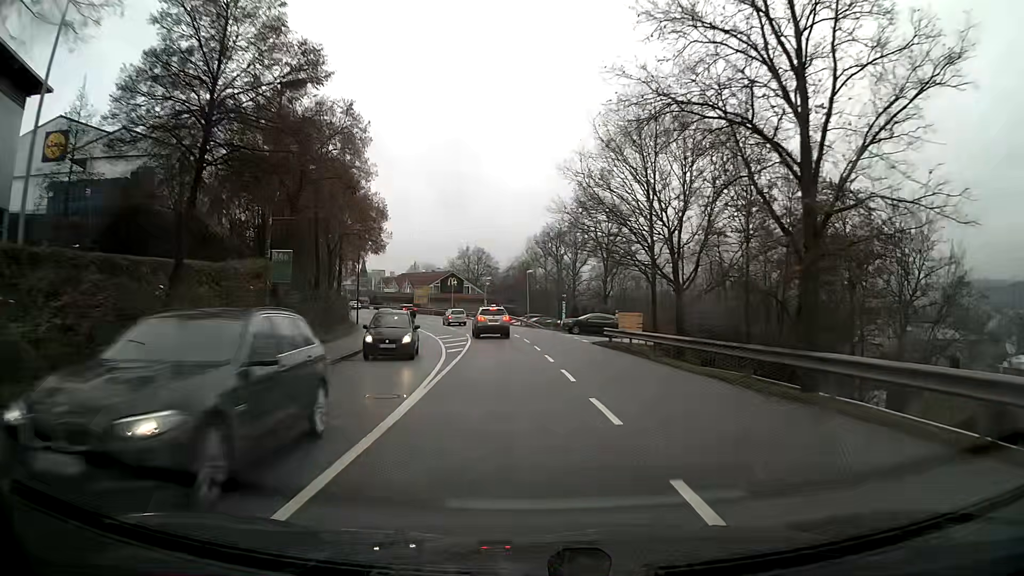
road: tertiary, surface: asphalt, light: Day
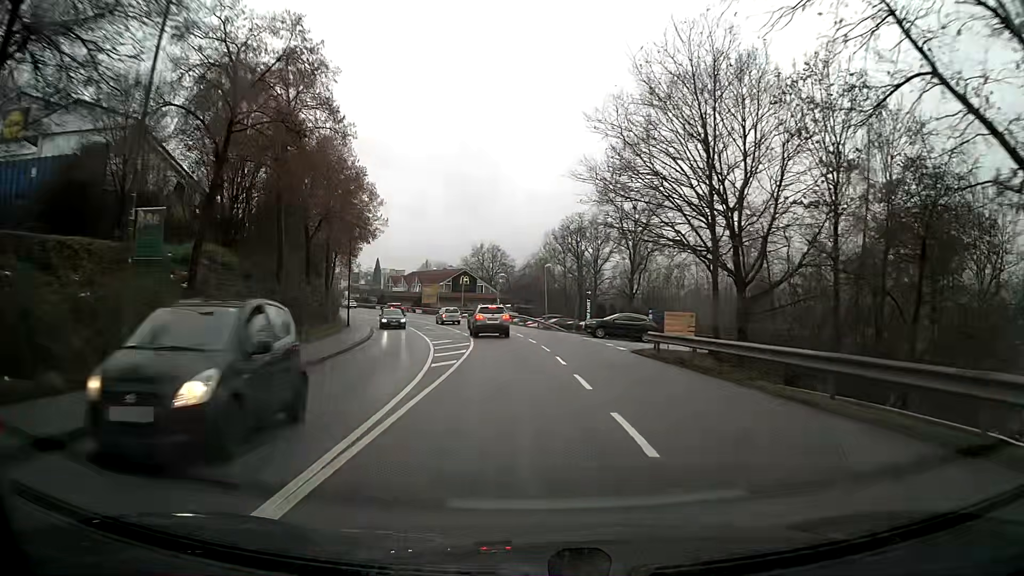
(-0.1, +7.9) m; -1°
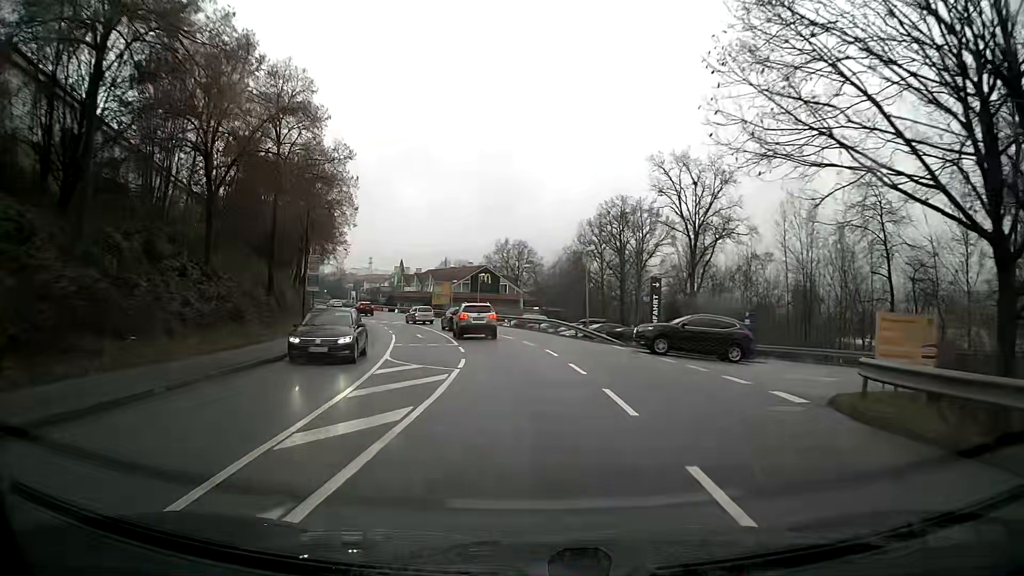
(-0.3, +15.4) m; -3°
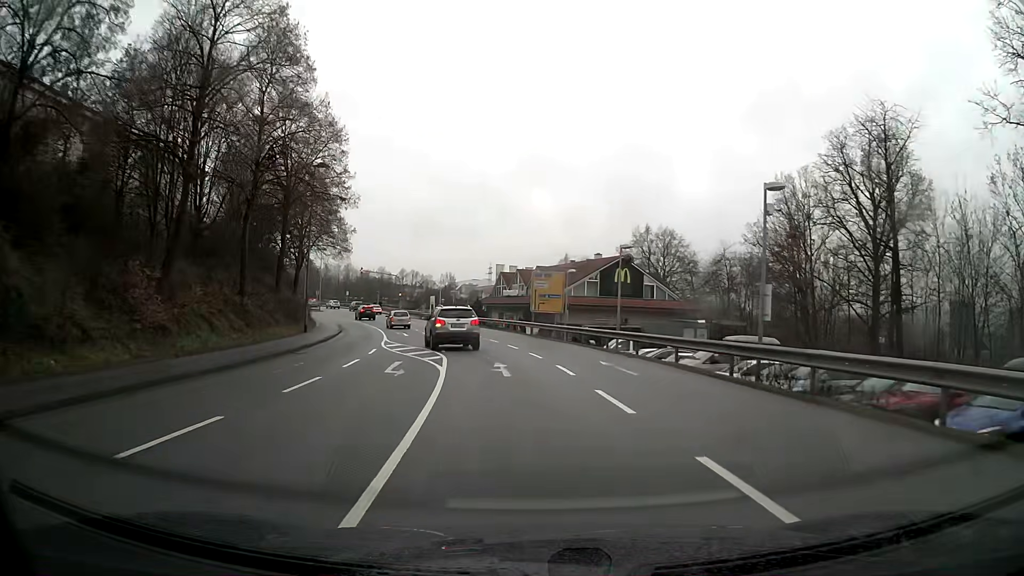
(-3.3, +34.8) m; -11°
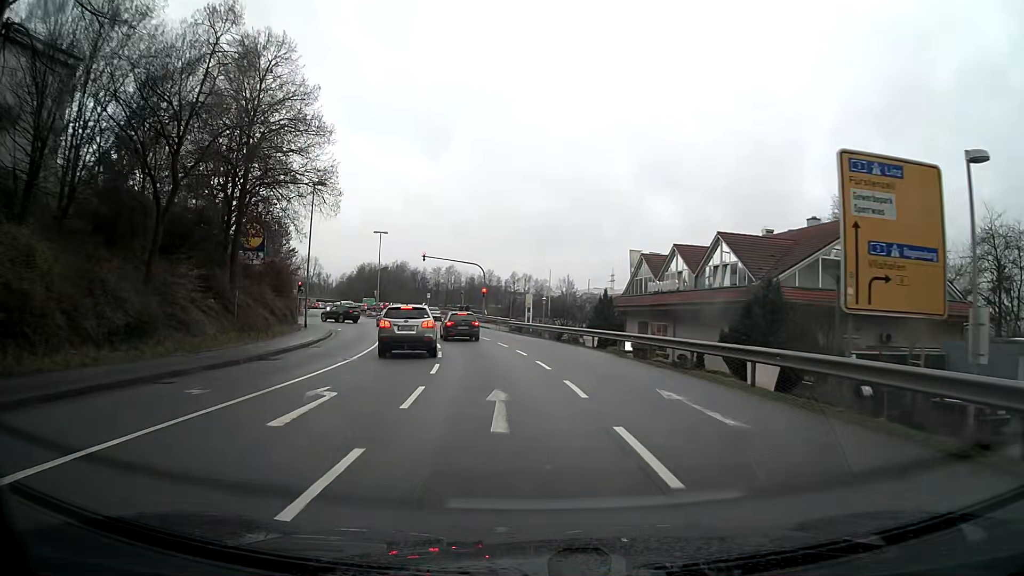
(-2.8, +33.4) m; -10°
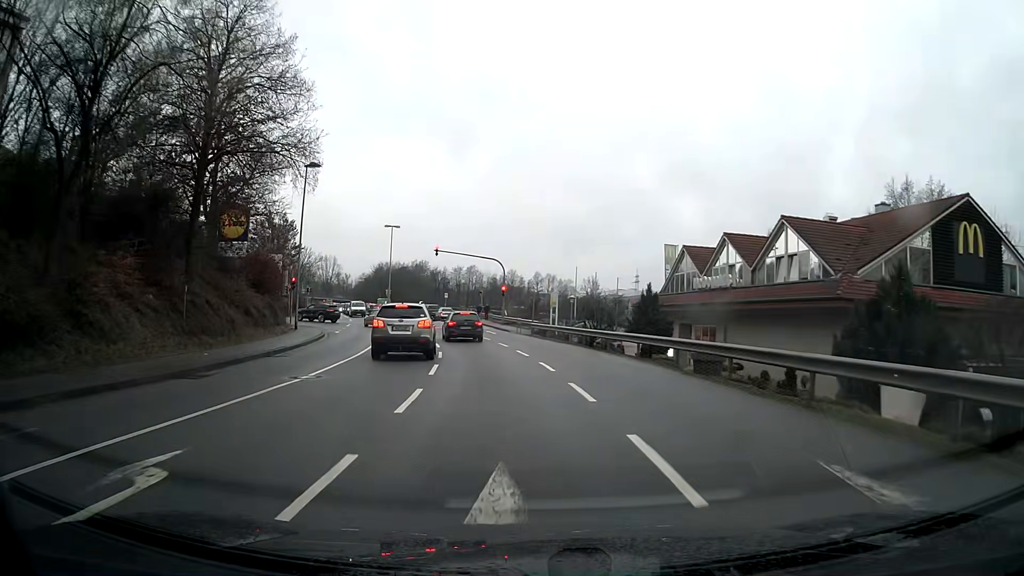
(-0.1, +6.5) m; -2°
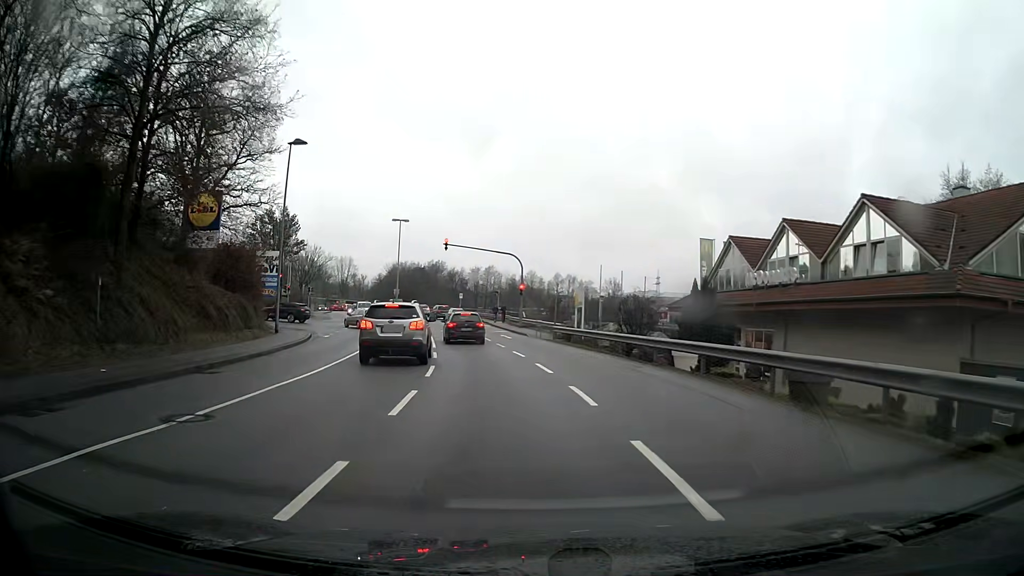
(-0.1, +6.2) m; -2°
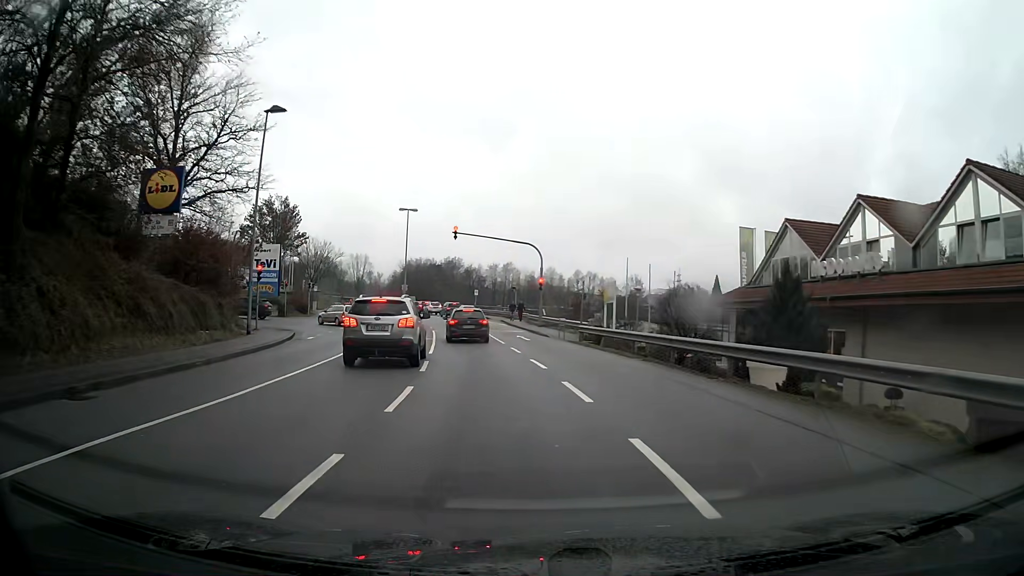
(-0.1, +5.9) m; -2°
